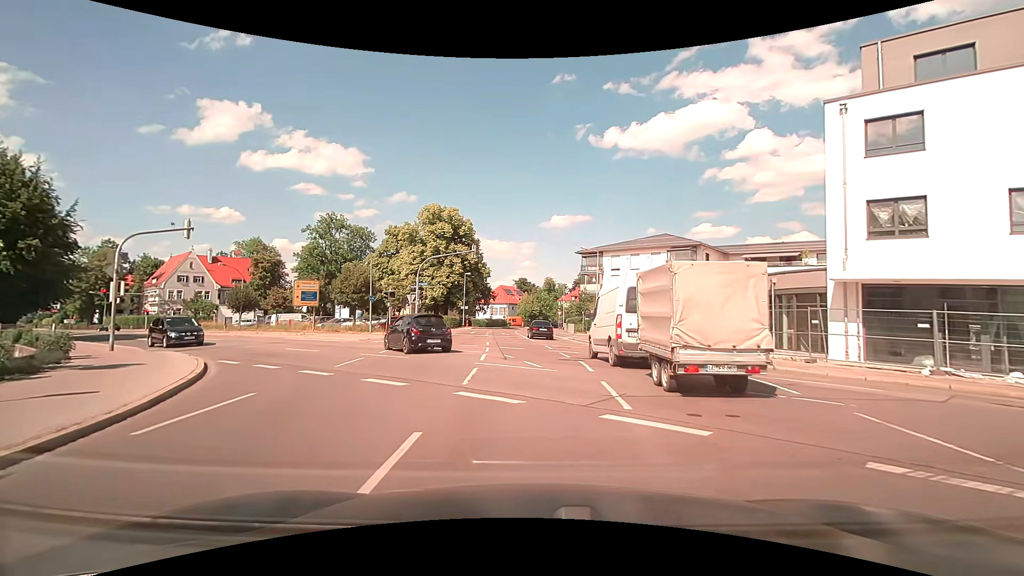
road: tertiary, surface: asphalt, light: Day
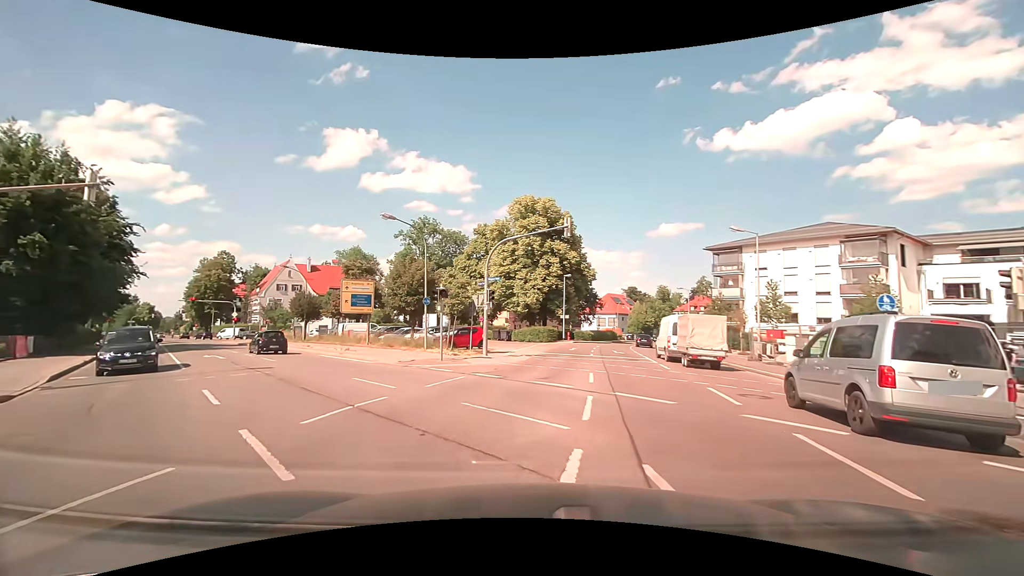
(-0.6, +12.6) m; -12°
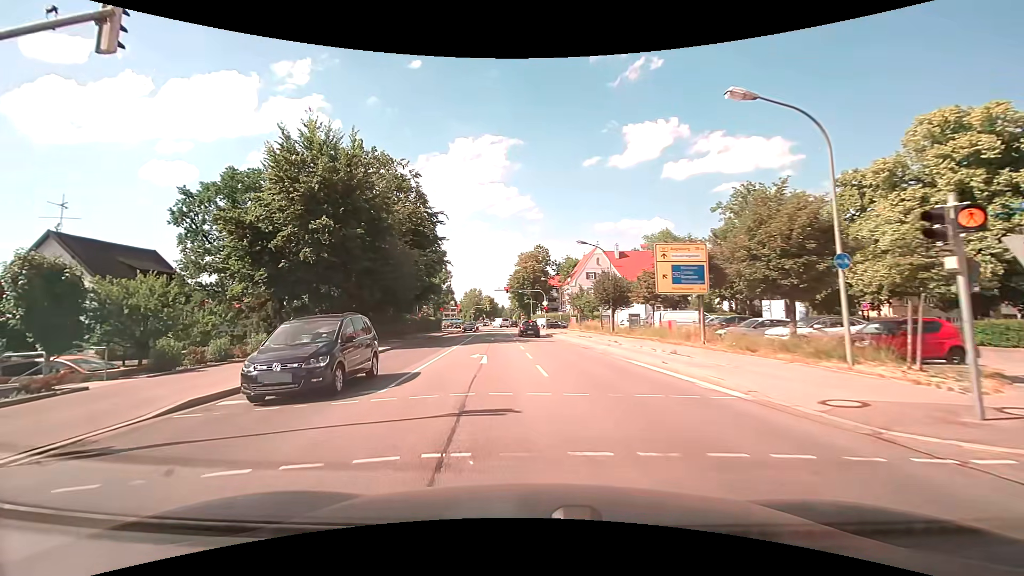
(-3.8, +12.4) m; -34°
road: secondary
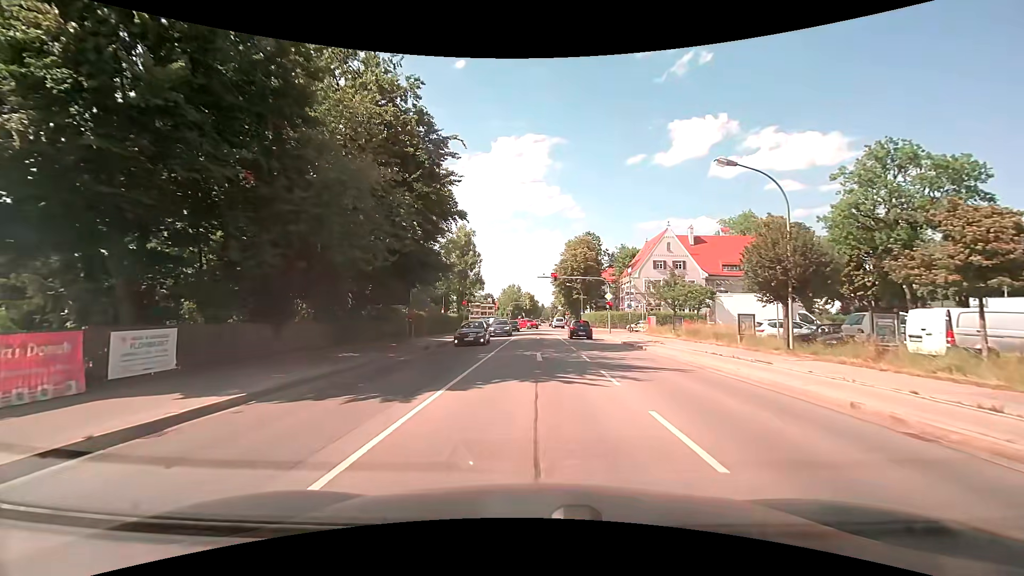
(-1.7, +19.5) m; -4°
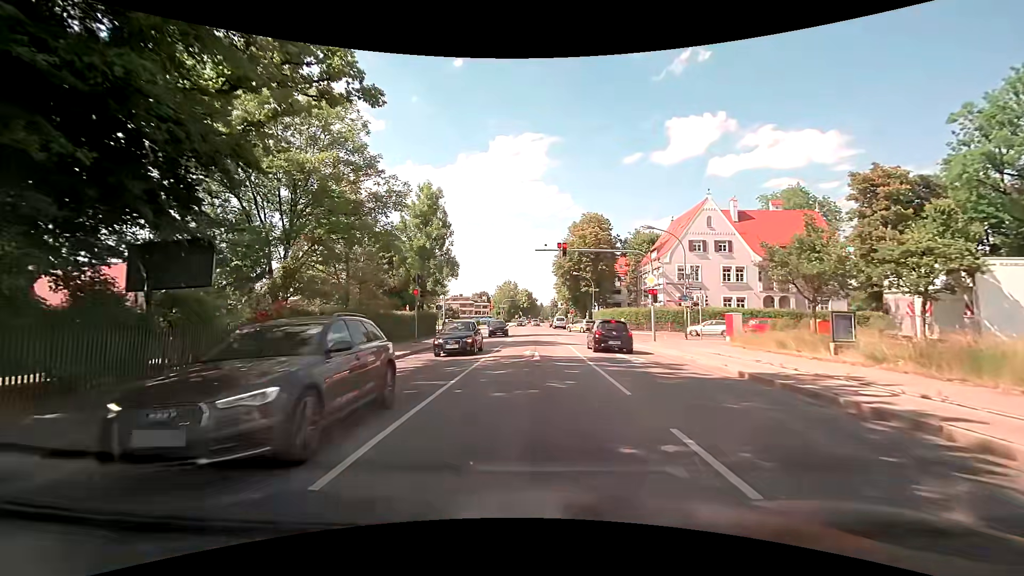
(-0.1, +19.1) m; -1°
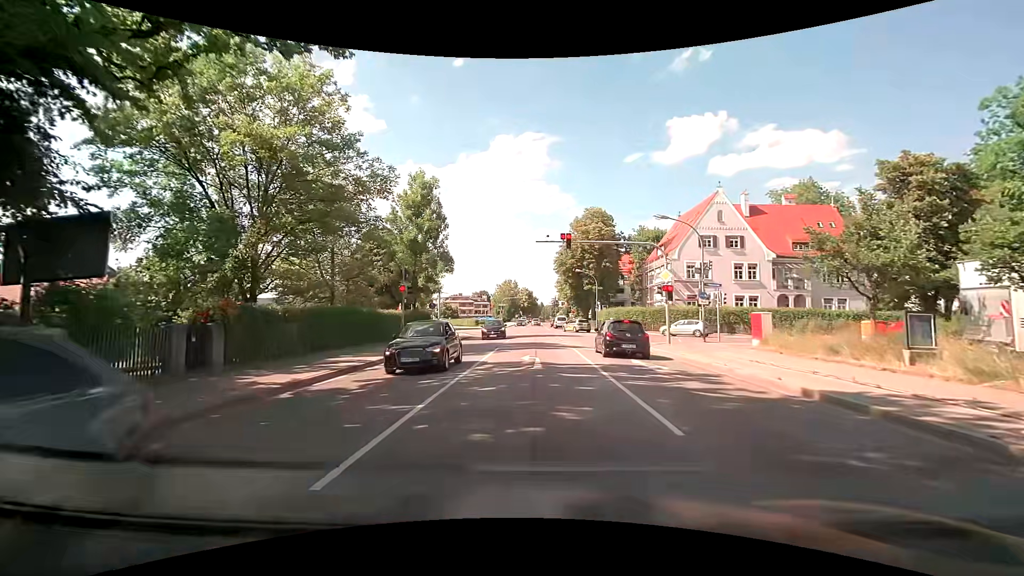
(0.0, +3.1) m; 0°
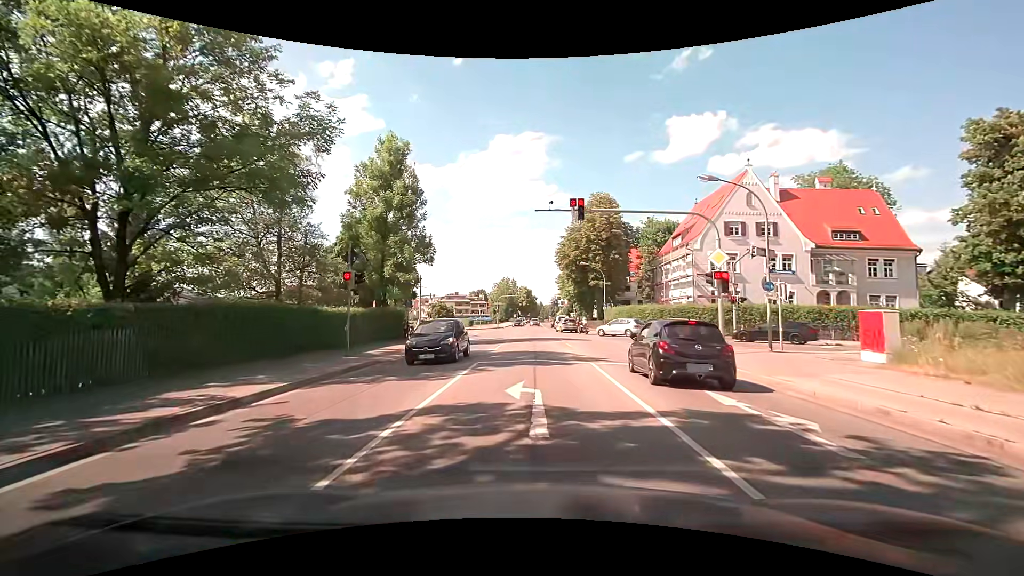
(+0.1, +7.8) m; +1°
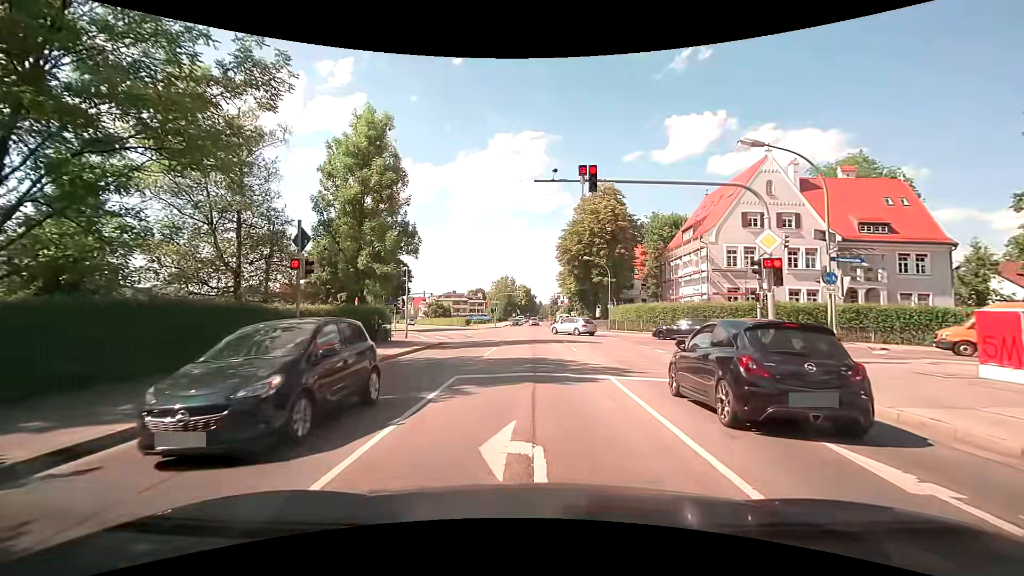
(0.0, +4.1) m; 0°
(0, +10) (0, +20) (0, +30) (-1, +40) (-2, +50) (-4, +60) (-7, +69) (-10, +79) (-13, +88) (-17, +97) m
